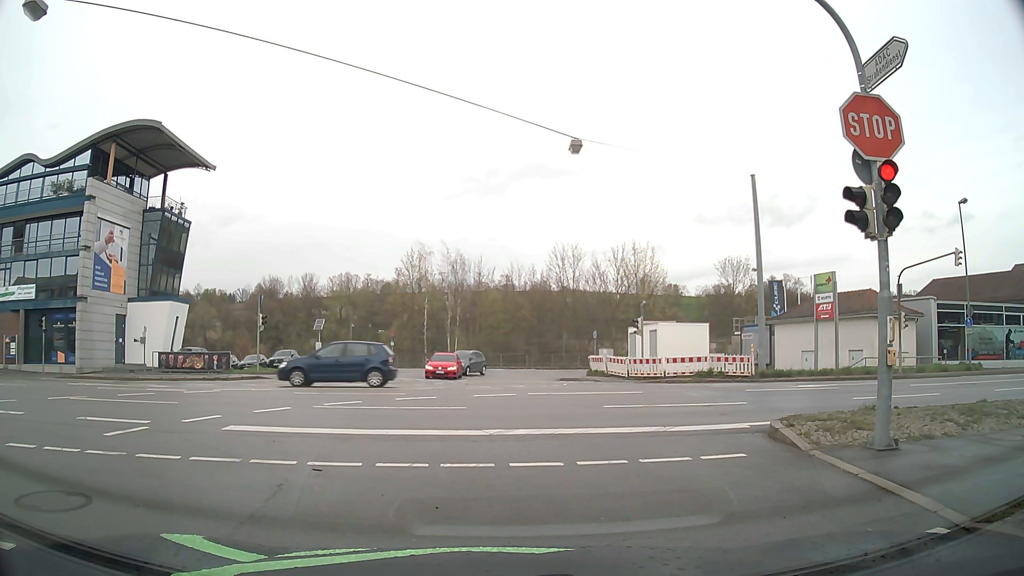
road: tertiary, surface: asphalt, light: Day
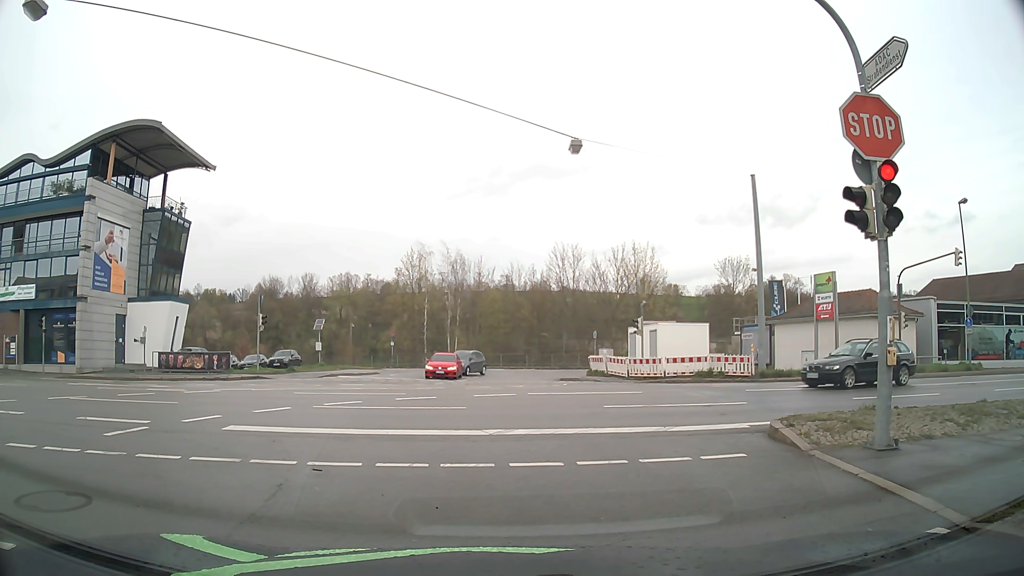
(0.0, 0.0) m; 0°
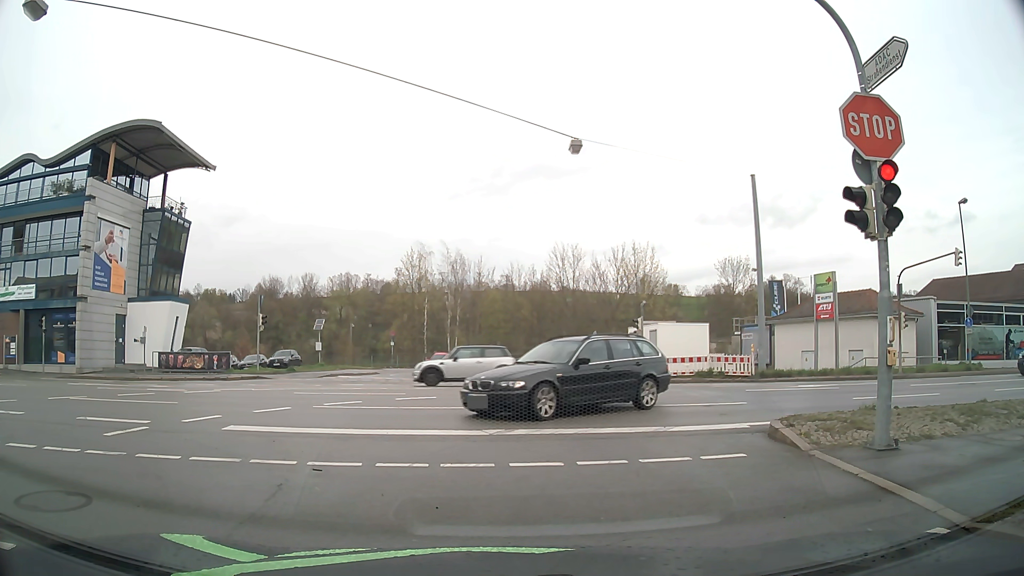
(0.0, 0.0) m; 0°
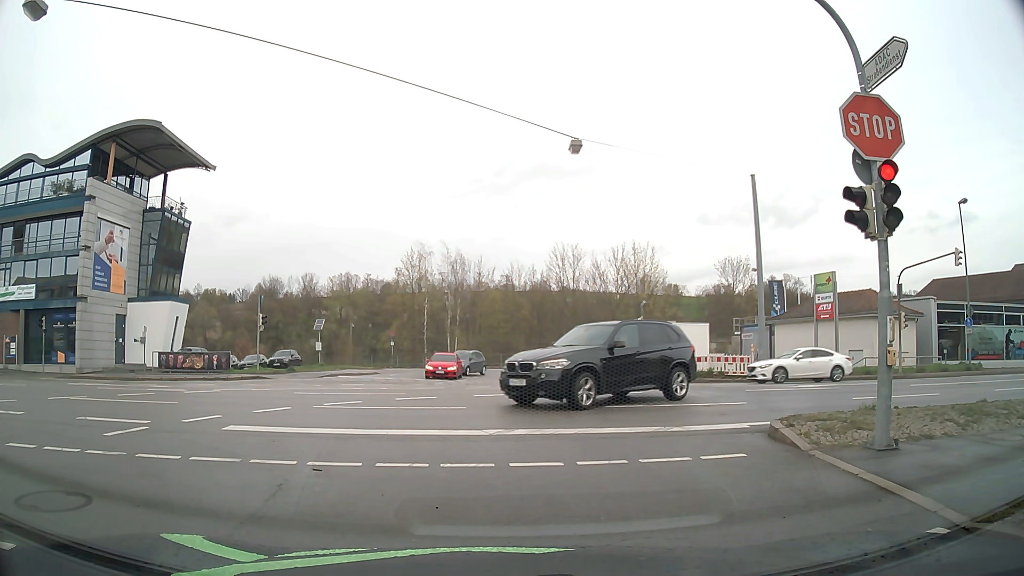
(0.0, 0.0) m; 0°
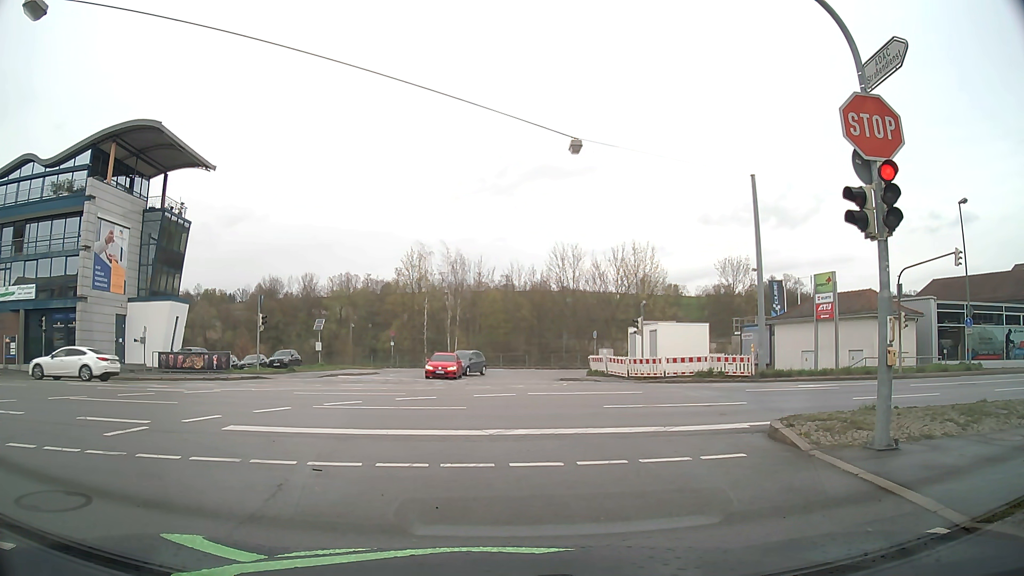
(0.0, 0.0) m; 0°
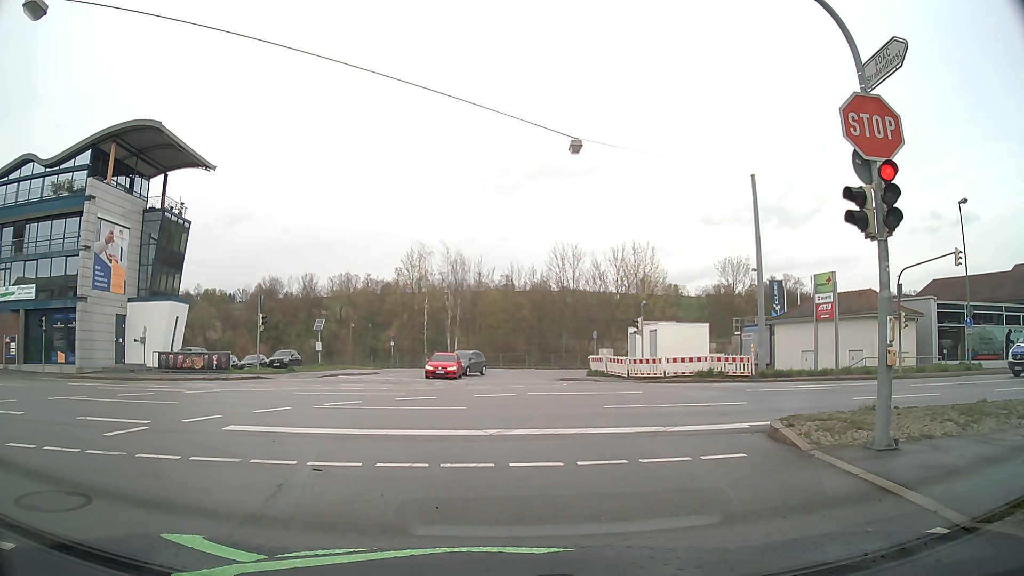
(0.0, 0.0) m; 0°
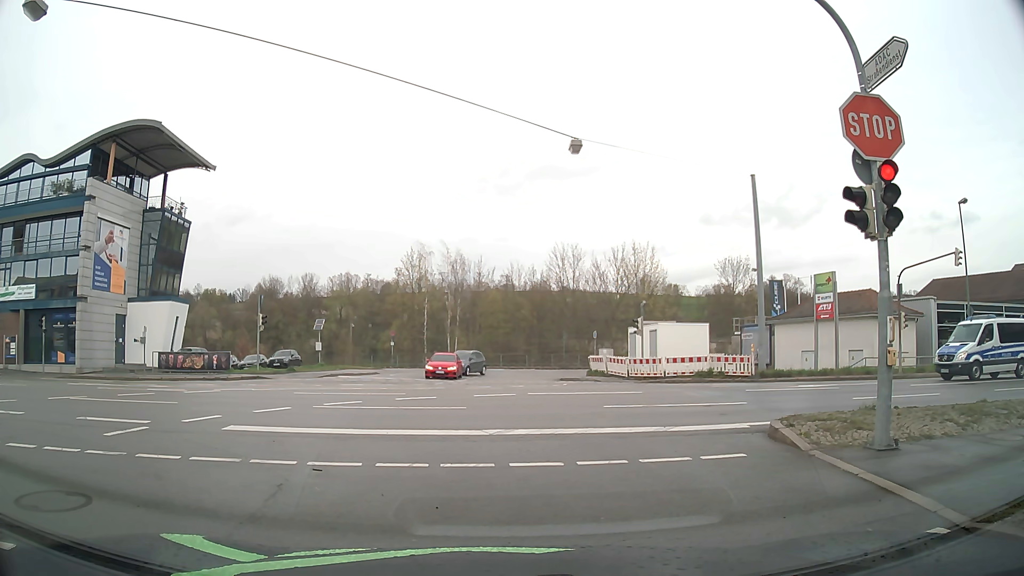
(0.0, 0.0) m; 0°
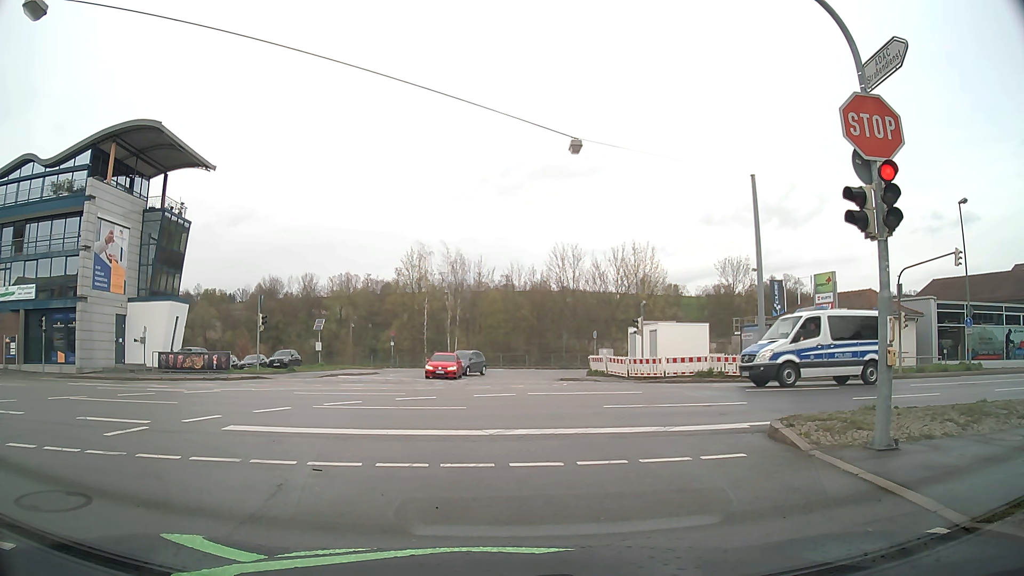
(0.0, 0.0) m; 0°
(-1, +10) (-3, +20) (-11, +25) (-21, +25) (-31, +25) (-41, +24) (-51, +23) (-61, +23) (-71, +22) (-81, +22) m
